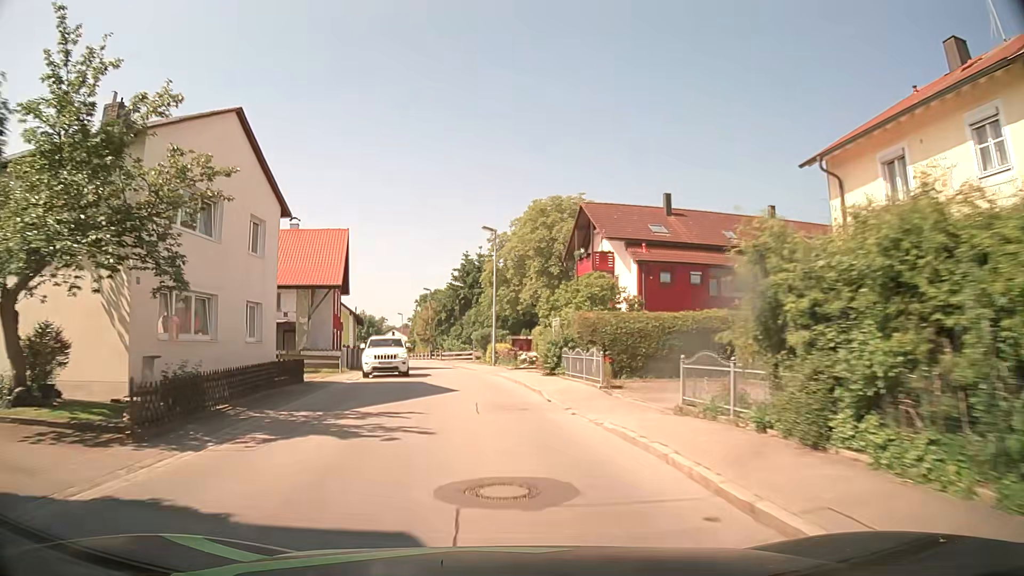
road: tertiary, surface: asphalt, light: Day
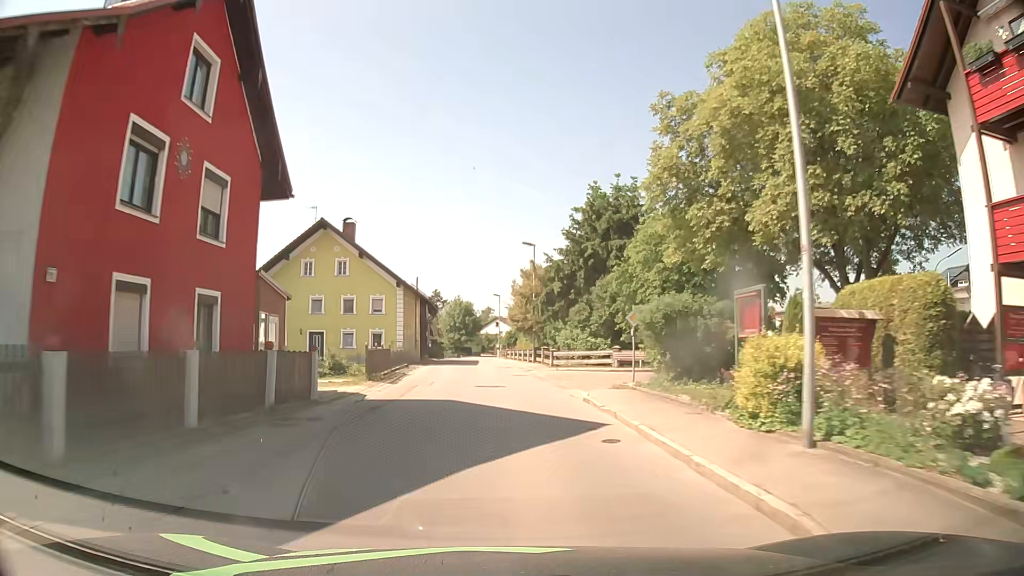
(-2.9, +32.0) m; -10°
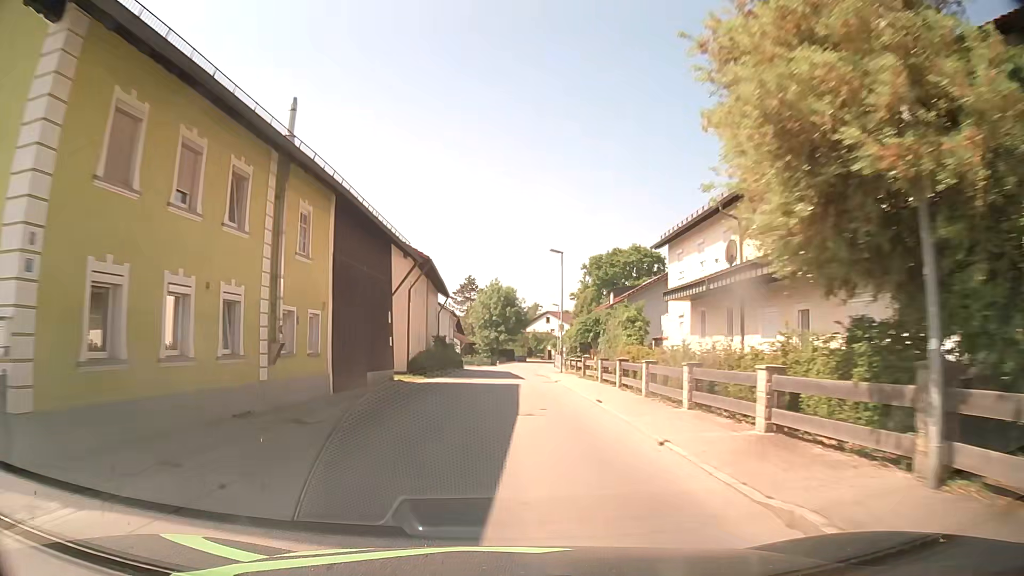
(-1.5, +40.9) m; -4°
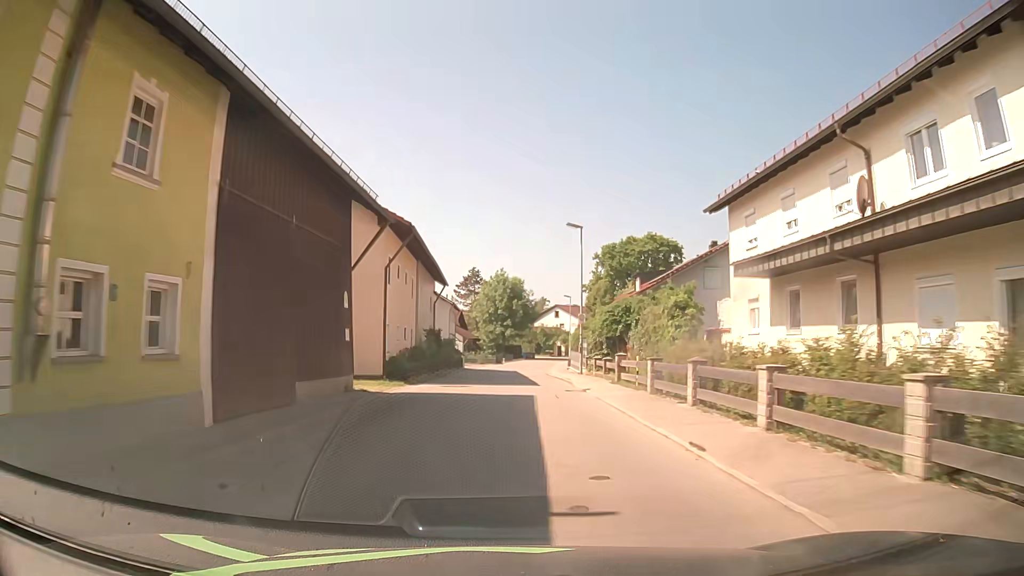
(0.0, +8.3) m; -1°
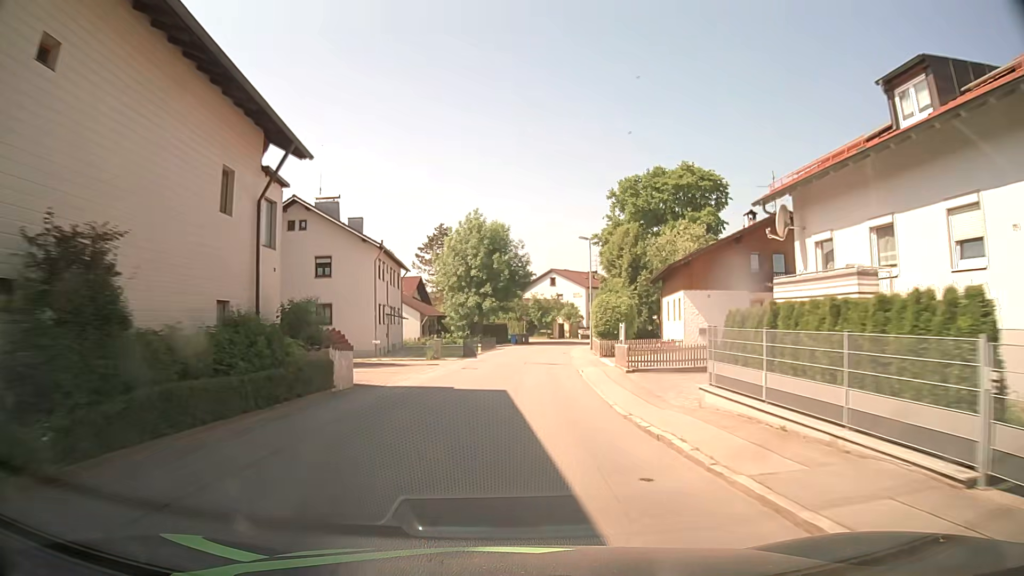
(+0.7, +33.9) m; +2°
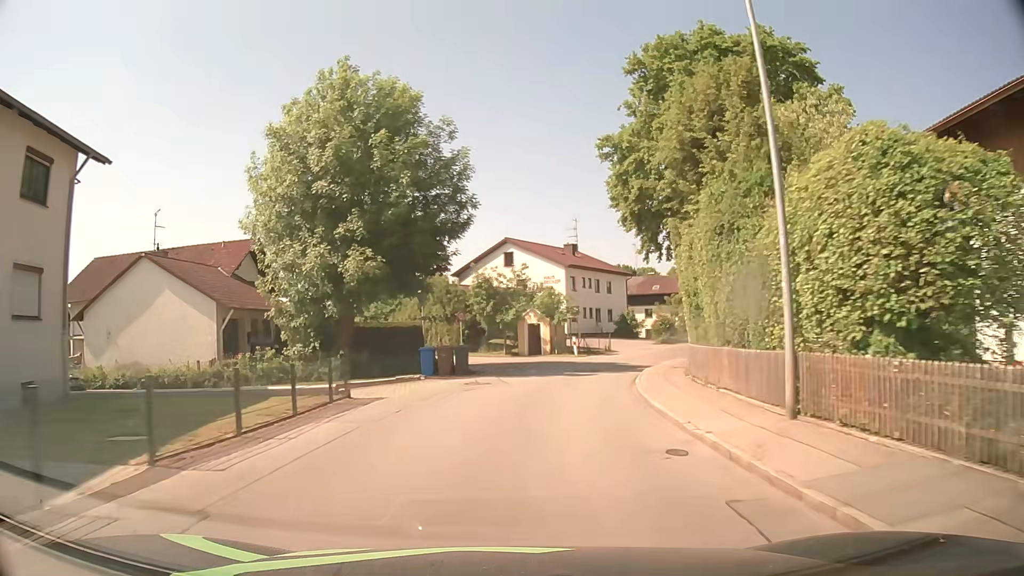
(+1.1, +40.0) m; +5°
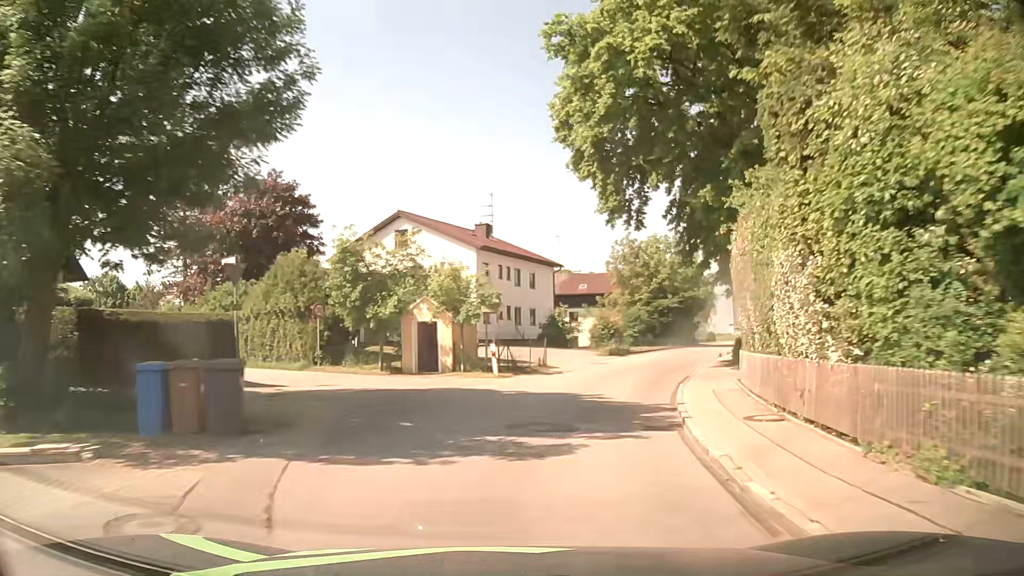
(+0.8, +15.1) m; +8°
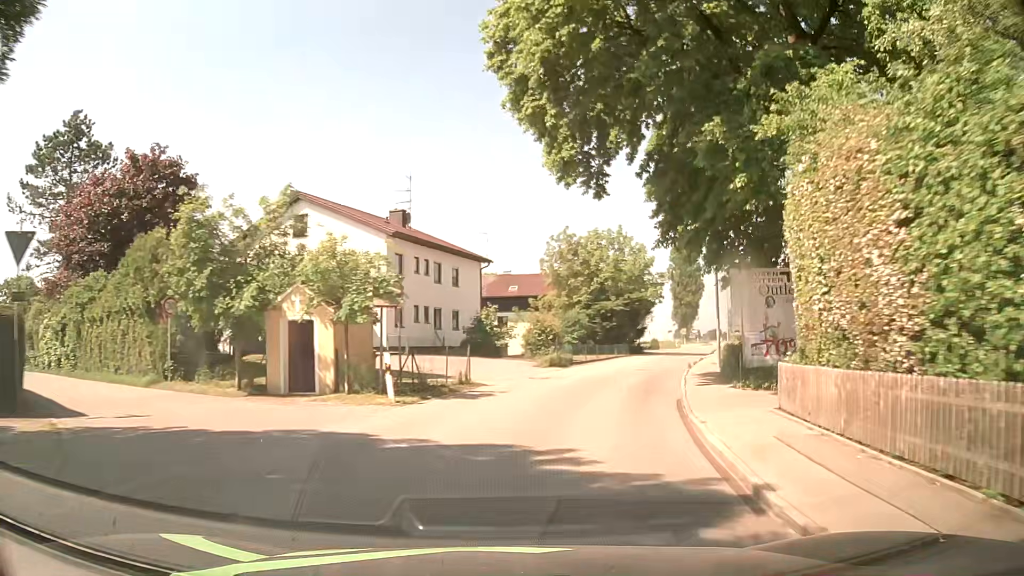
(+0.4, +7.6) m; +6°
(+1, +10) (+3, +20) (+6, +29) (+9, +39) (+12, +48) (+16, +58) (+19, +67) (+23, +76) (+26, +86) (+30, +95) m
